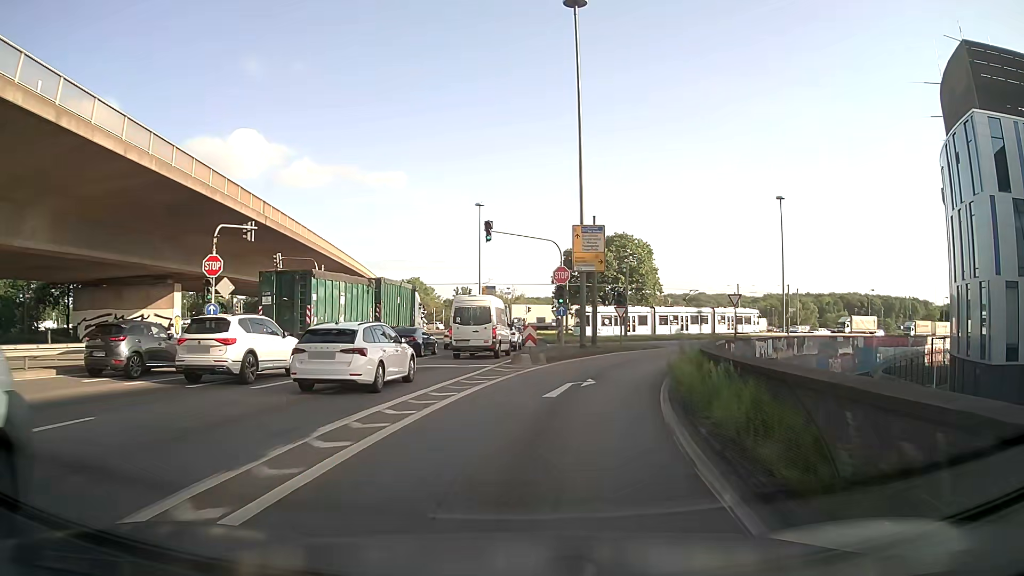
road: motorway_link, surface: asphalt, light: Day
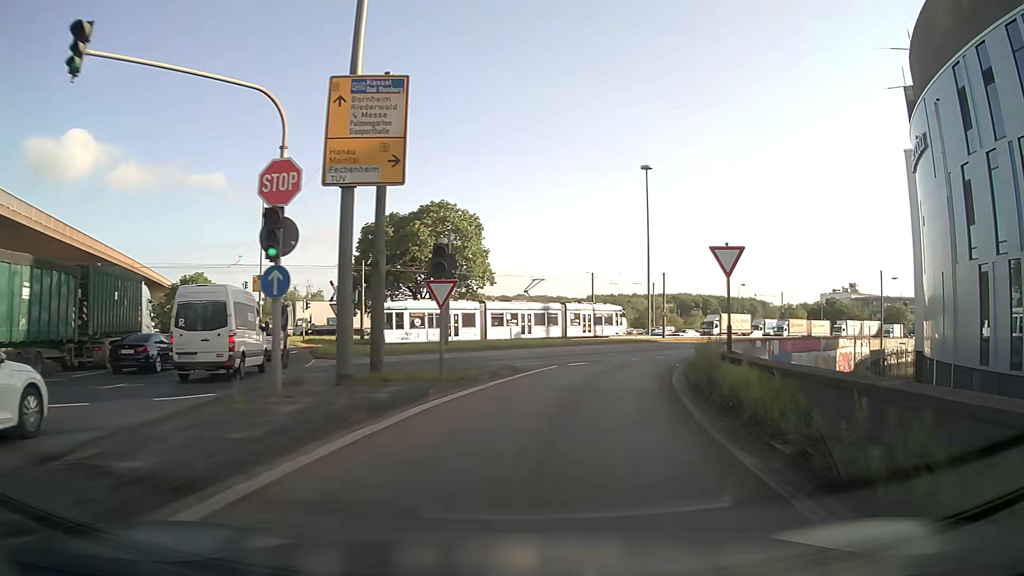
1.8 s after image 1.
(+2.9, +22.5) m; +15°
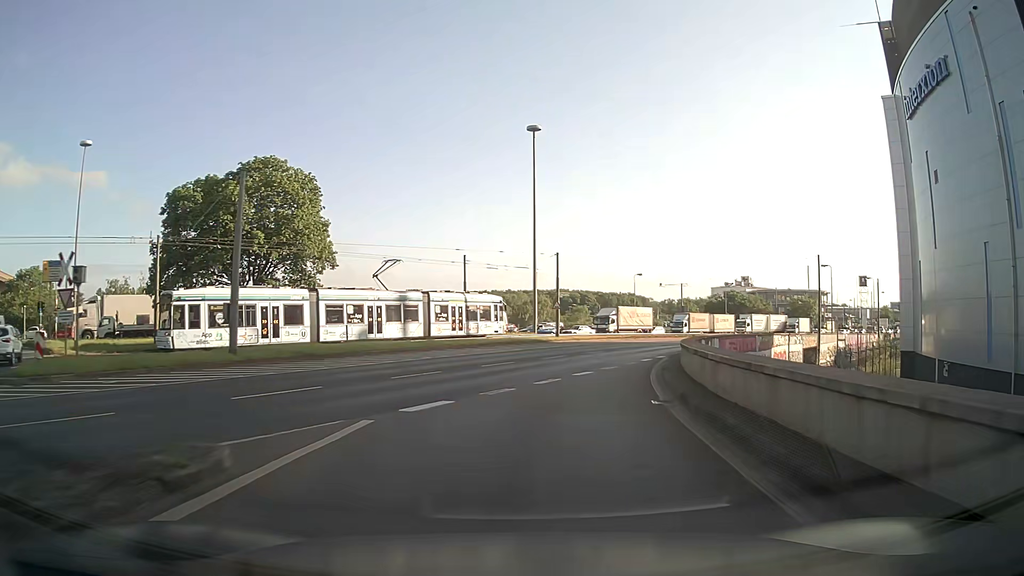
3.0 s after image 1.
(+1.5, +15.6) m; +11°
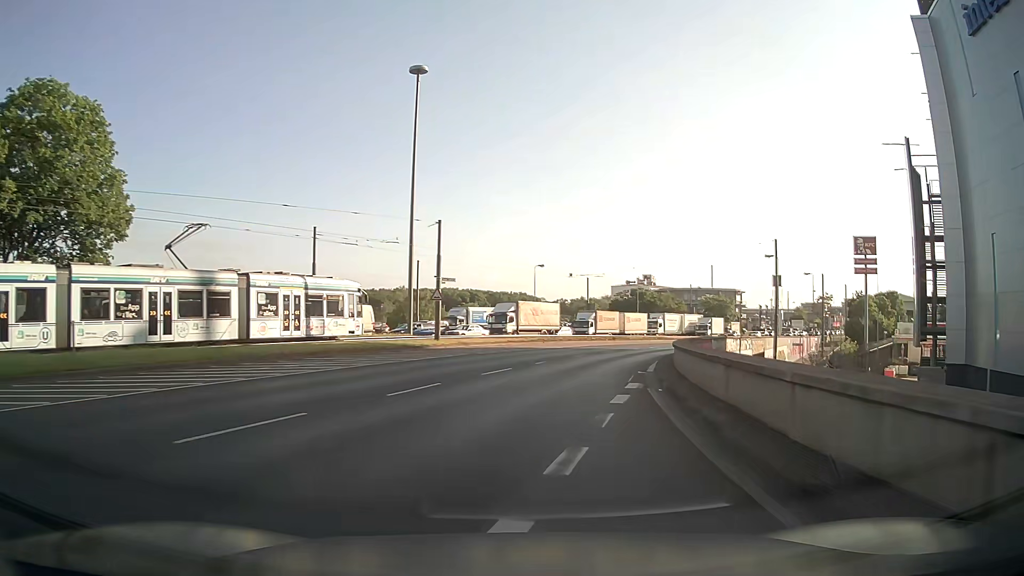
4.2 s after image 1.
(+1.1, +16.1) m; +8°
